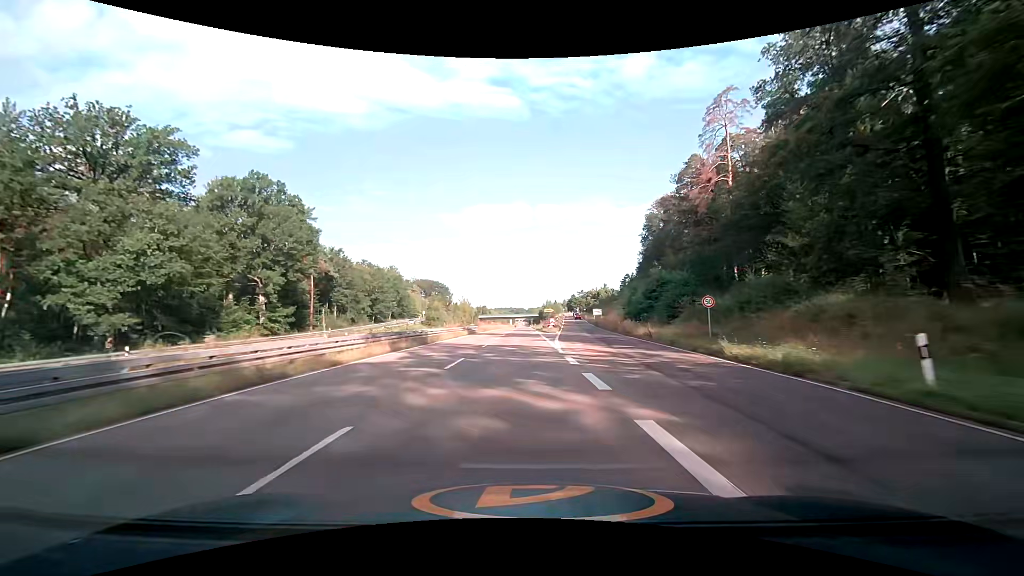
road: trunk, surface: asphalt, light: Day
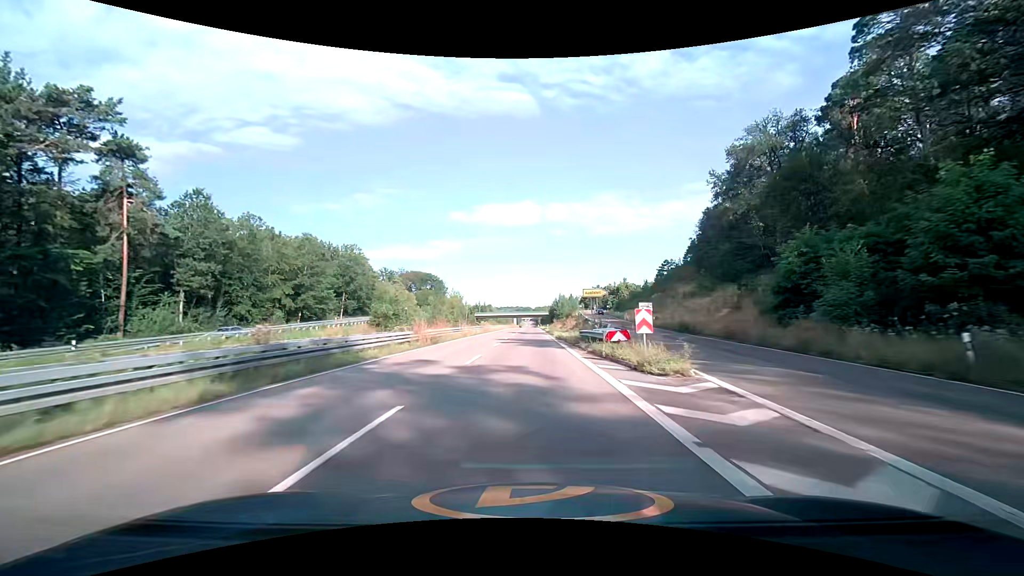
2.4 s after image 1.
(-0.5, +46.5) m; -1°
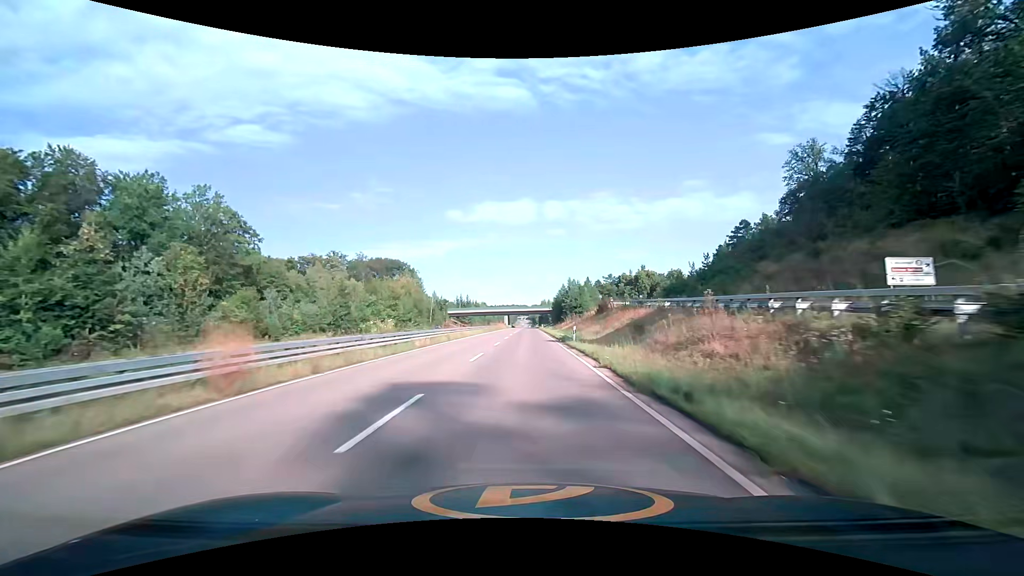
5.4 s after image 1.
(+0.6, +58.7) m; +1°
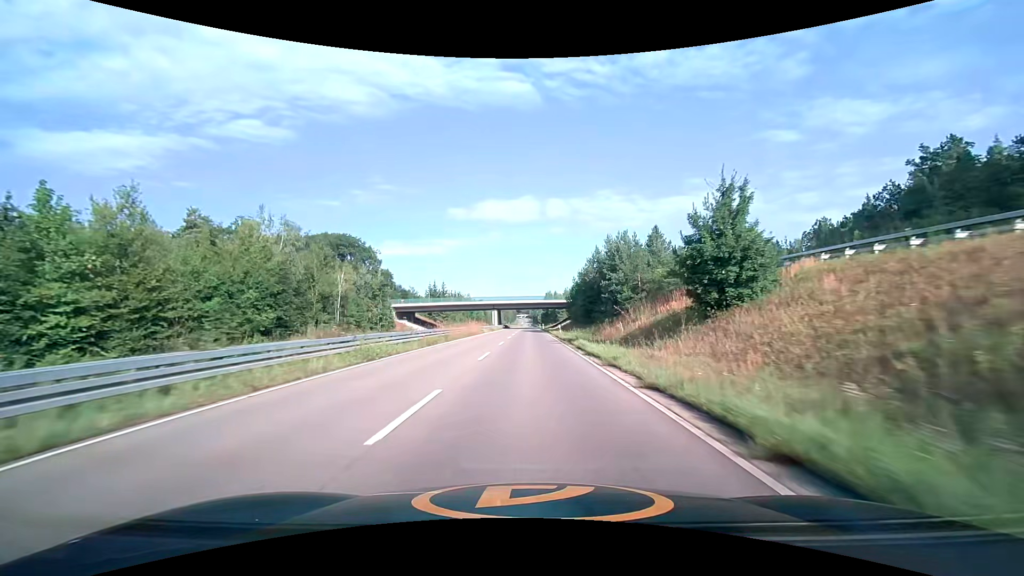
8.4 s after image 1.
(-0.2, +59.6) m; 0°
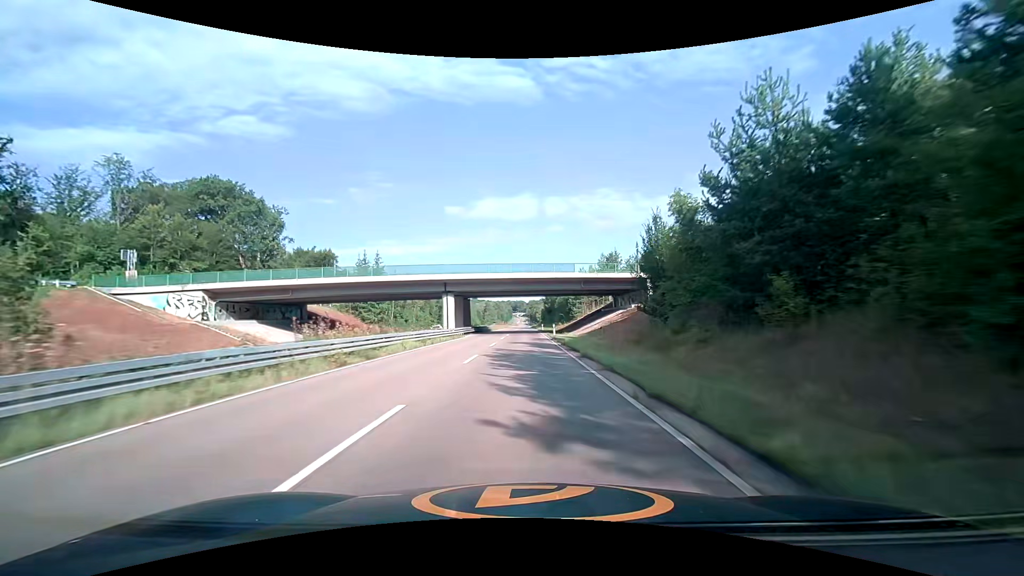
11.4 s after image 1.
(+0.4, +61.4) m; 0°
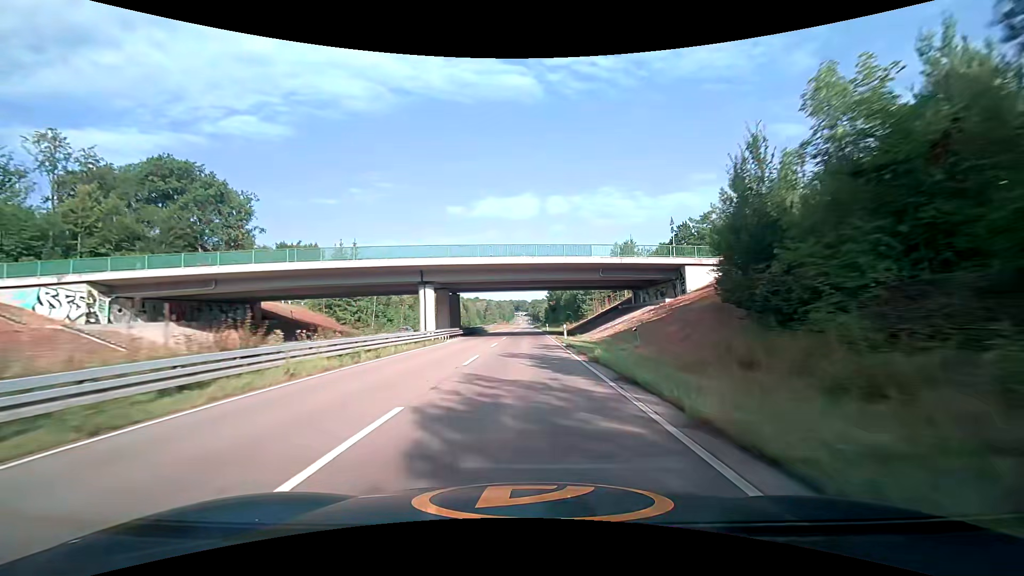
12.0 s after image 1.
(0.0, +12.4) m; 0°
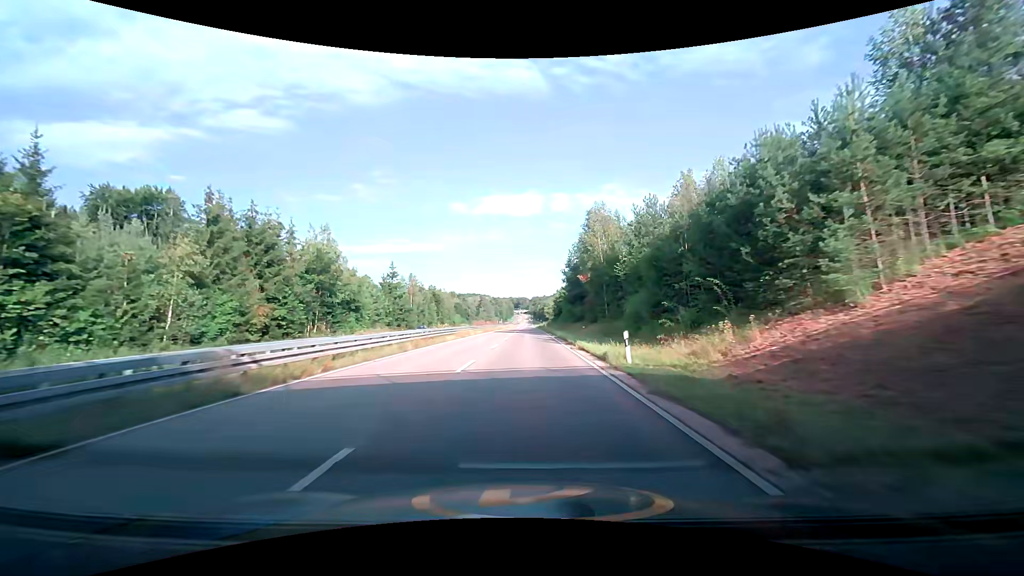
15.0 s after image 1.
(-0.3, +62.3) m; 0°
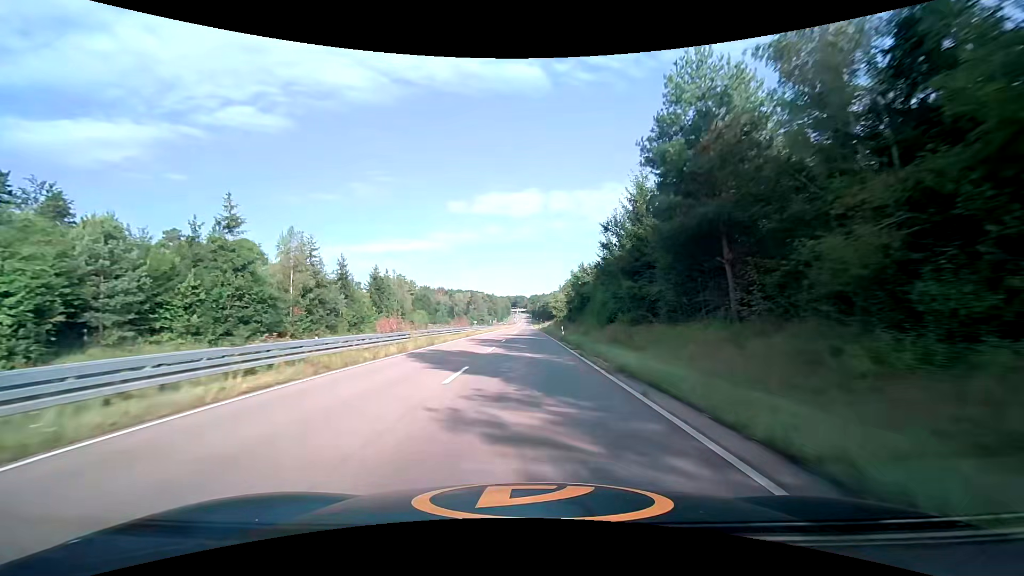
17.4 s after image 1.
(-0.1, +50.1) m; 0°
(0, +10) (0, +20) (0, +30) (0, +40) (0, +50) (0, +60) (0, +70) (0, +80) (0, +90) (0, +100) m
